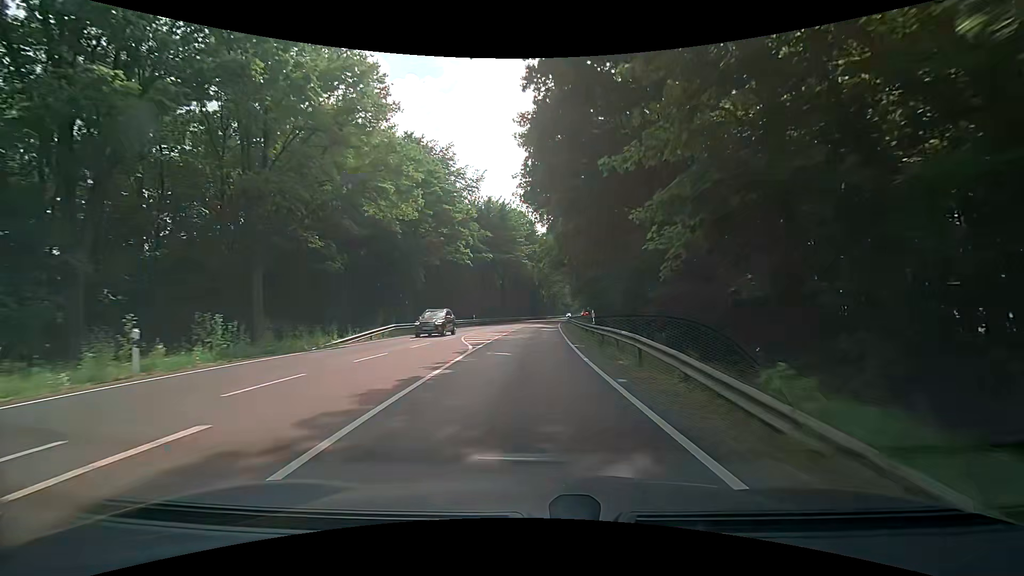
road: primary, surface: asphalt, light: Day
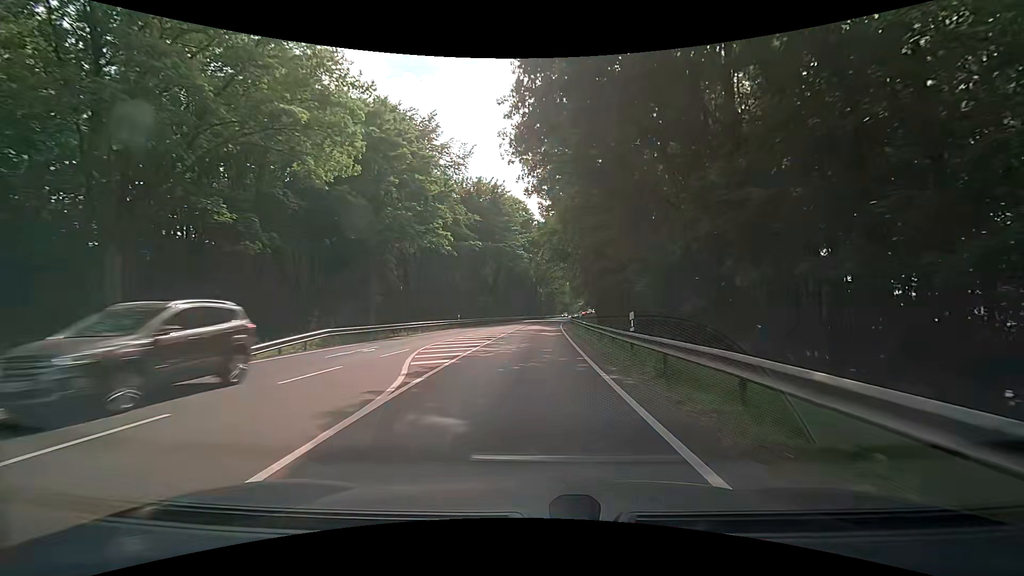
(0.0, +10.4) m; 0°
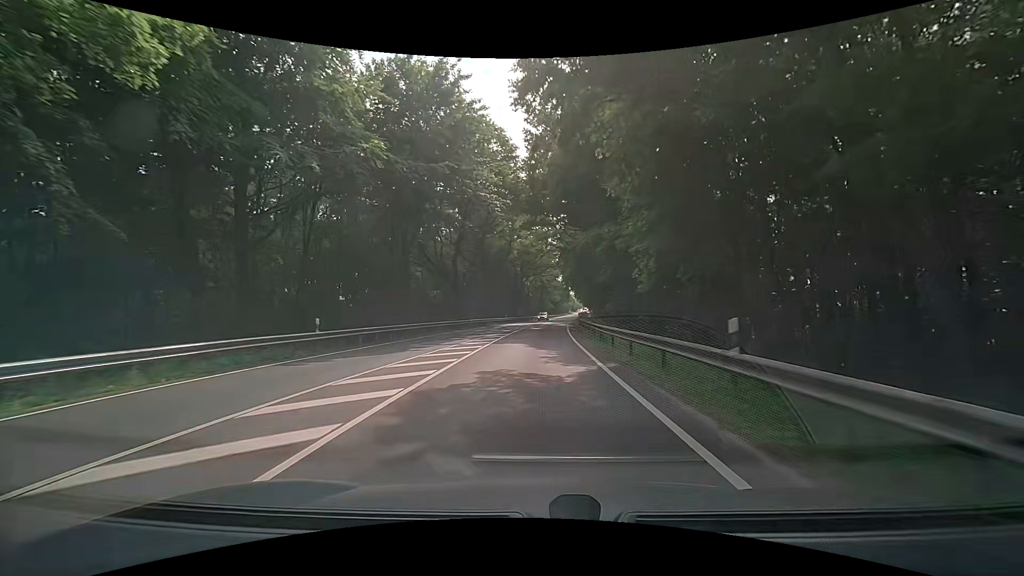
(+0.5, +31.3) m; +2°
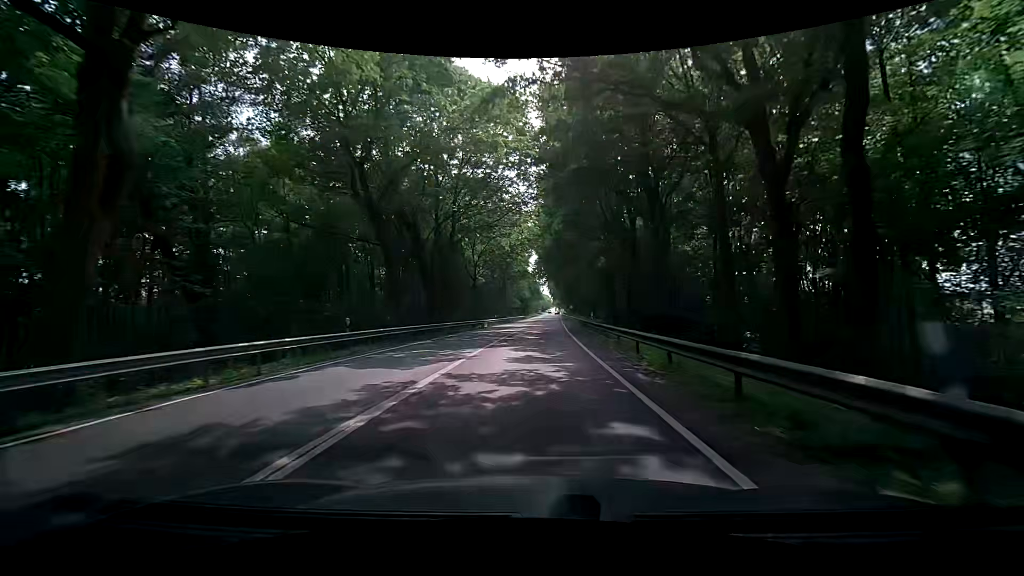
(+1.8, +52.2) m; +2°
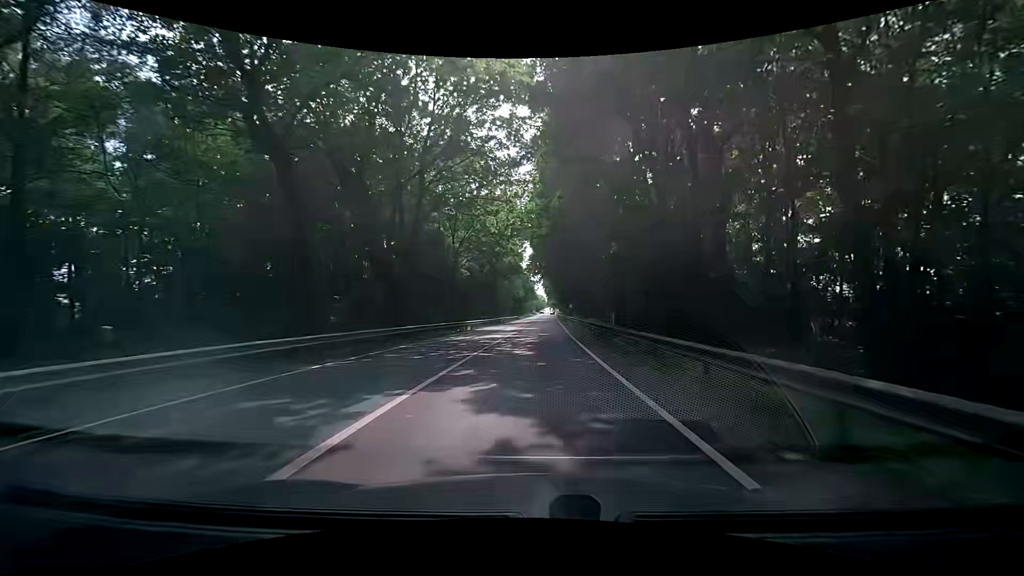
(+0.2, +10.5) m; +1°
(0, +10) (0, +20) (+1, +30) (+1, +40) (+1, +50) (+1, +60) (+2, +70) (+2, +80) (+3, +90) (+3, +100) m
